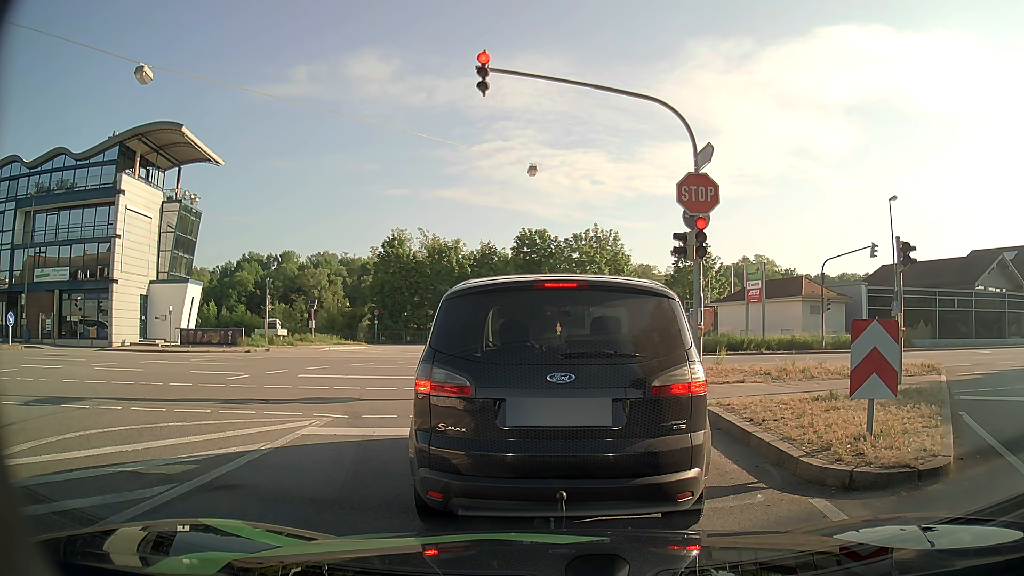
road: tertiary_link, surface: asphalt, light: Day
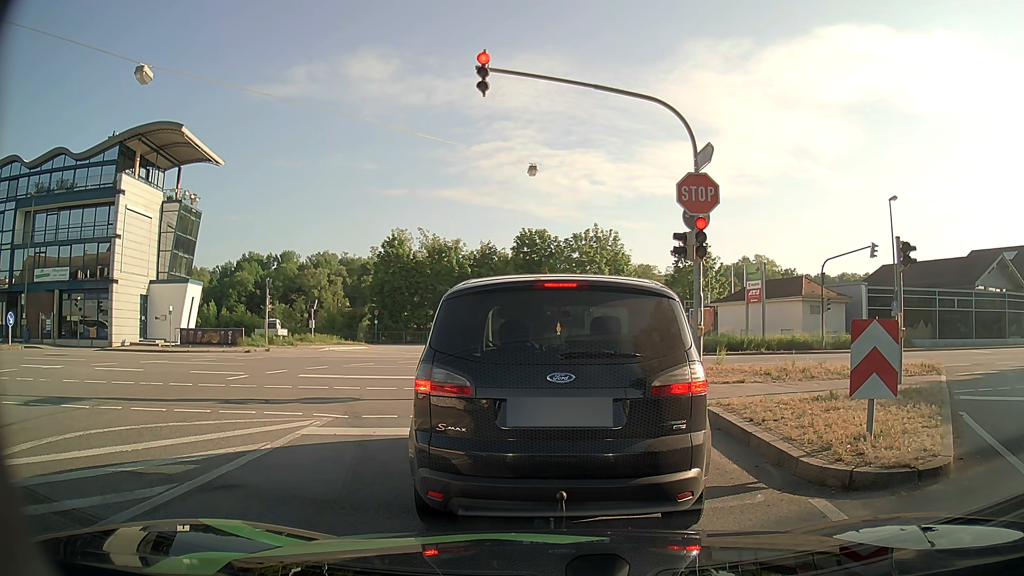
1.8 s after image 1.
(0.0, 0.0) m; 0°
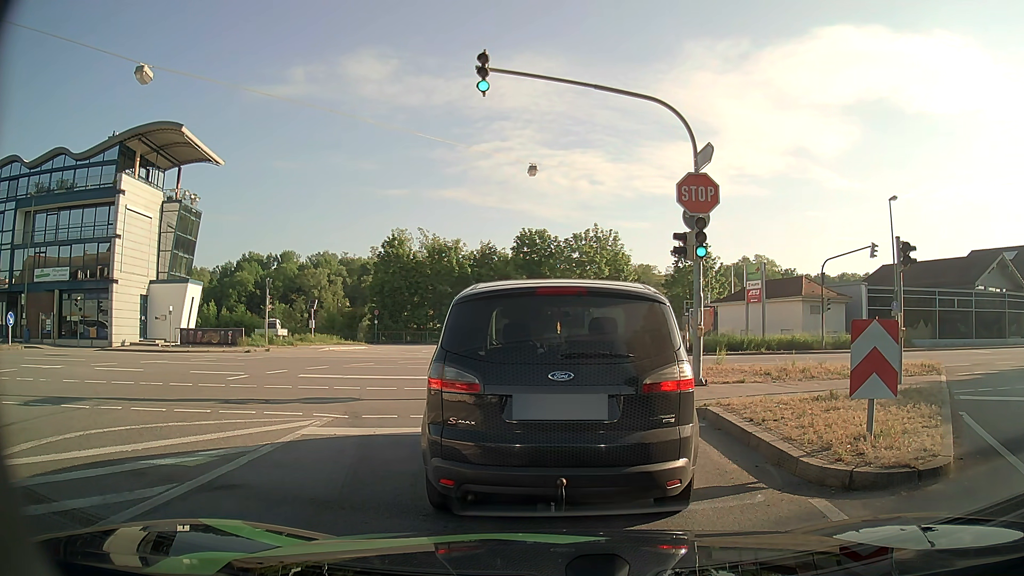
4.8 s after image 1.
(0.0, 0.0) m; 0°
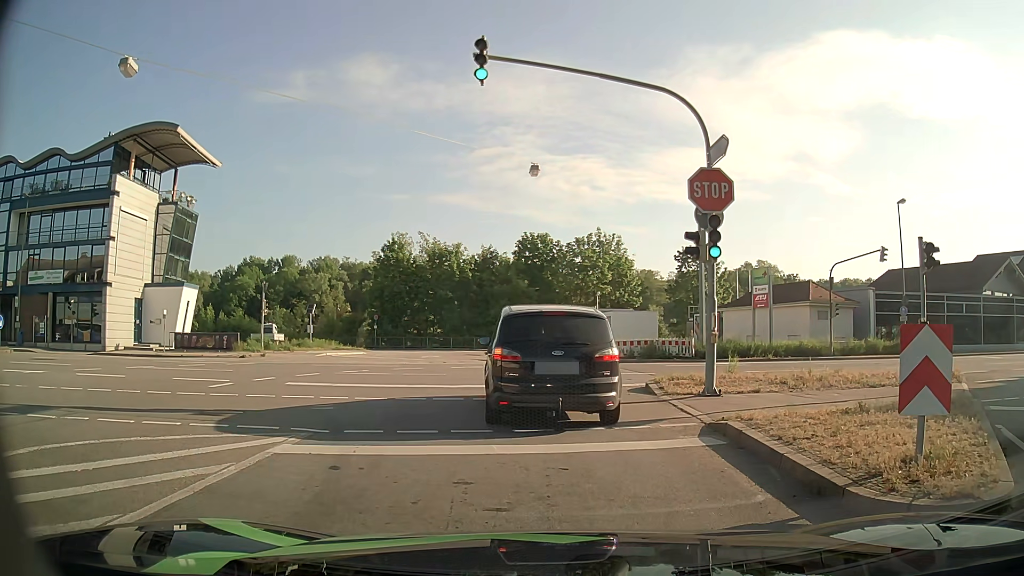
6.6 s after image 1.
(0.0, +1.0) m; -1°
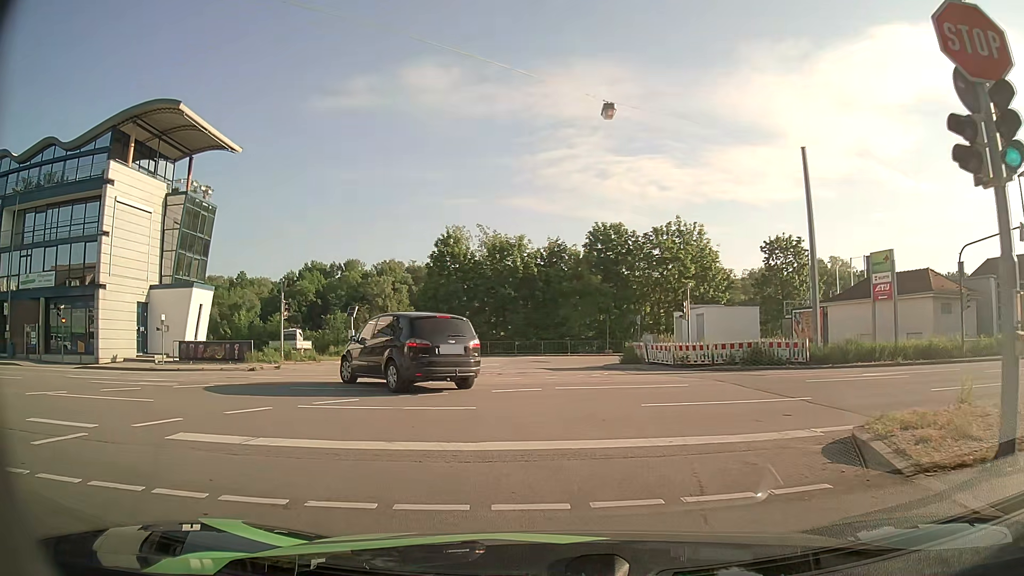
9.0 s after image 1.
(-0.1, +7.7) m; -5°
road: tertiary
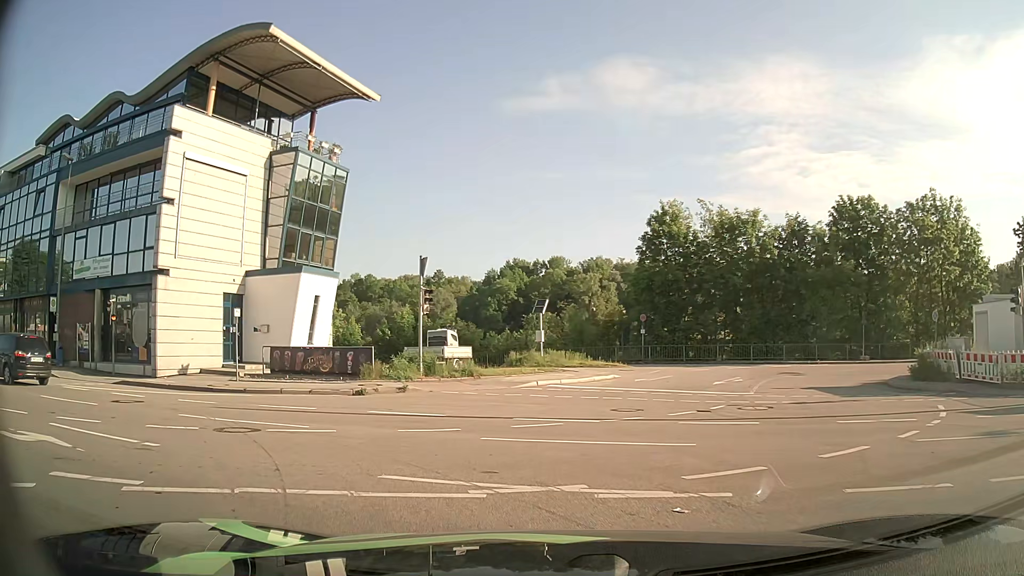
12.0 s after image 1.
(-1.7, +11.8) m; -17°
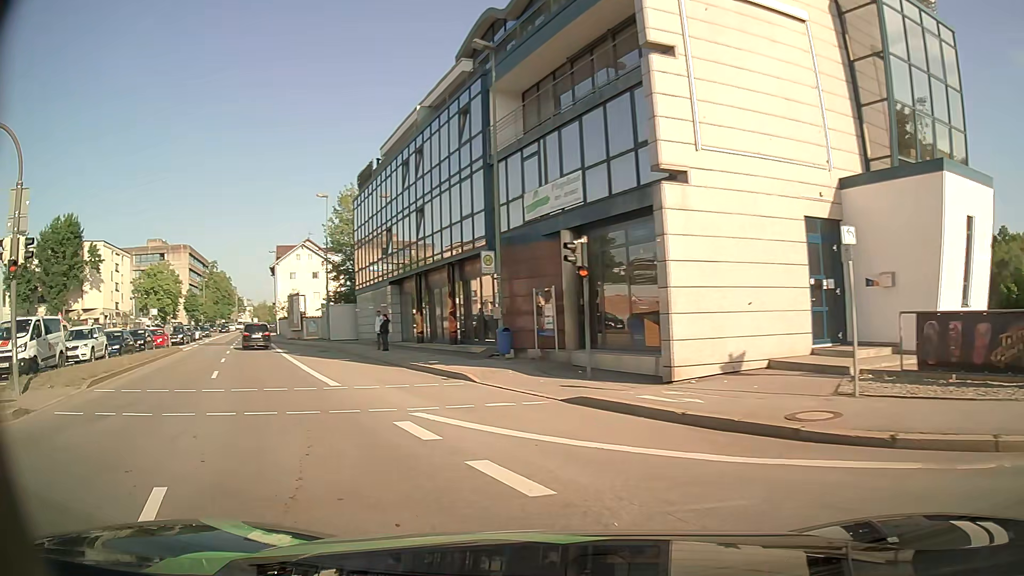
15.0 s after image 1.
(-5.3, +12.7) m; -48°
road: primary
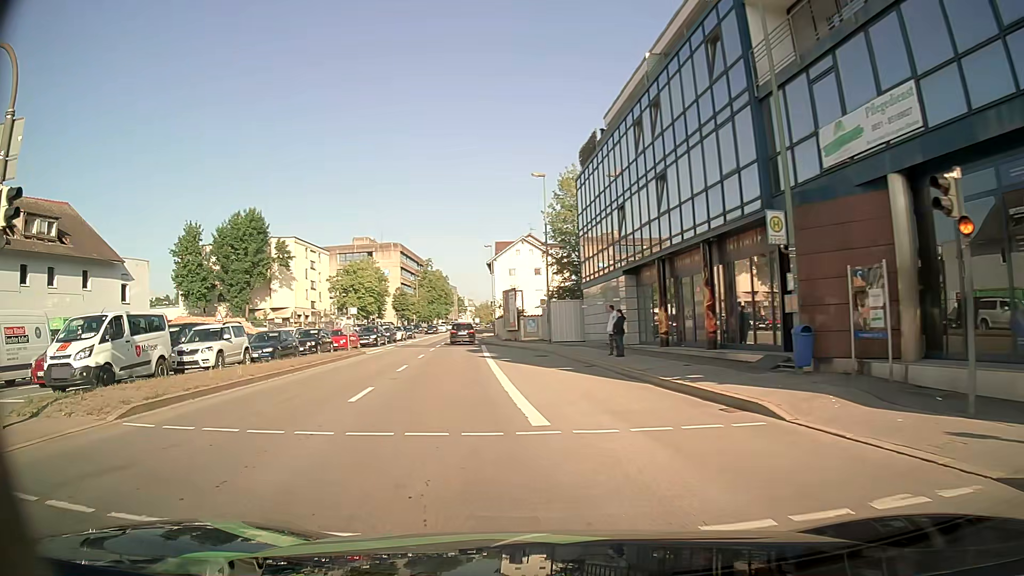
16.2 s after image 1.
(-1.3, +6.8) m; -19°
